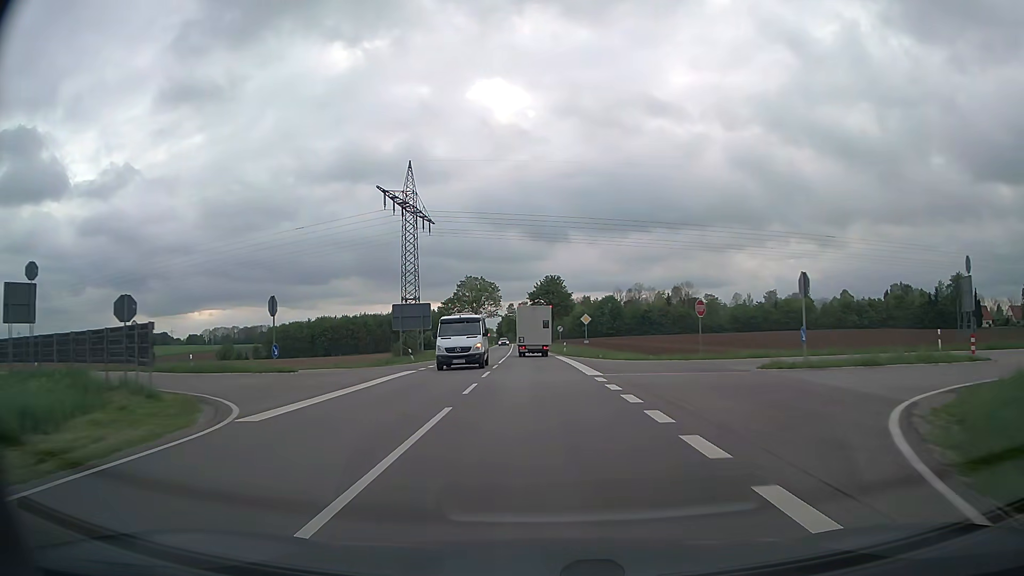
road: secondary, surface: asphalt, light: Day
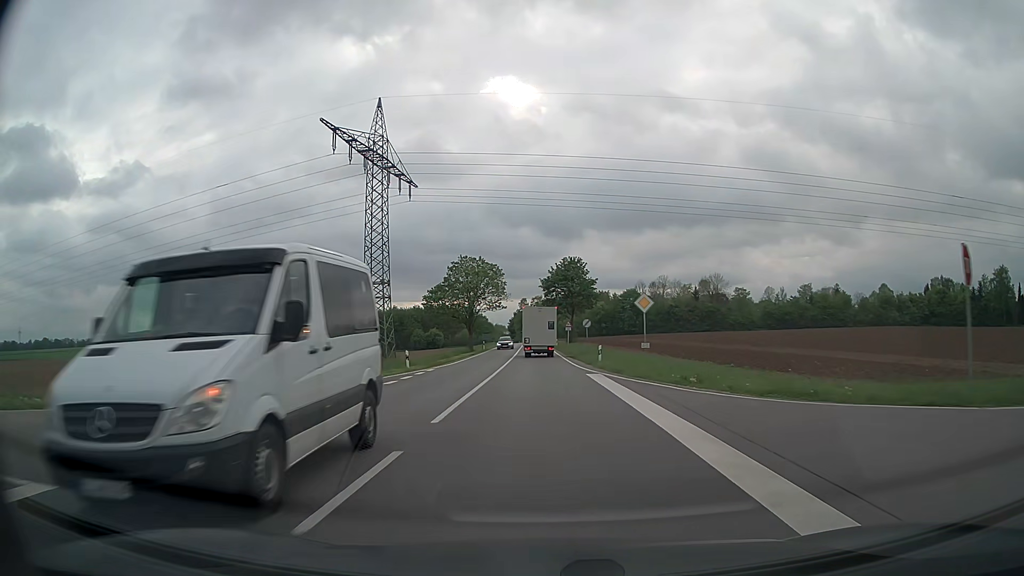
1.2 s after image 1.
(-0.3, +23.1) m; -1°
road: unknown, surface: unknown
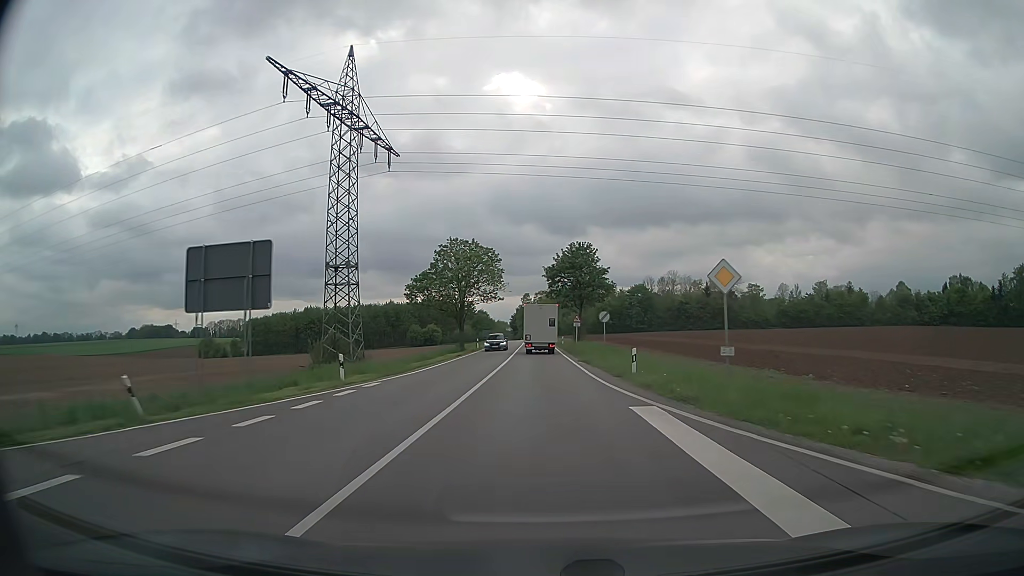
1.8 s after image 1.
(-0.1, +11.6) m; 0°
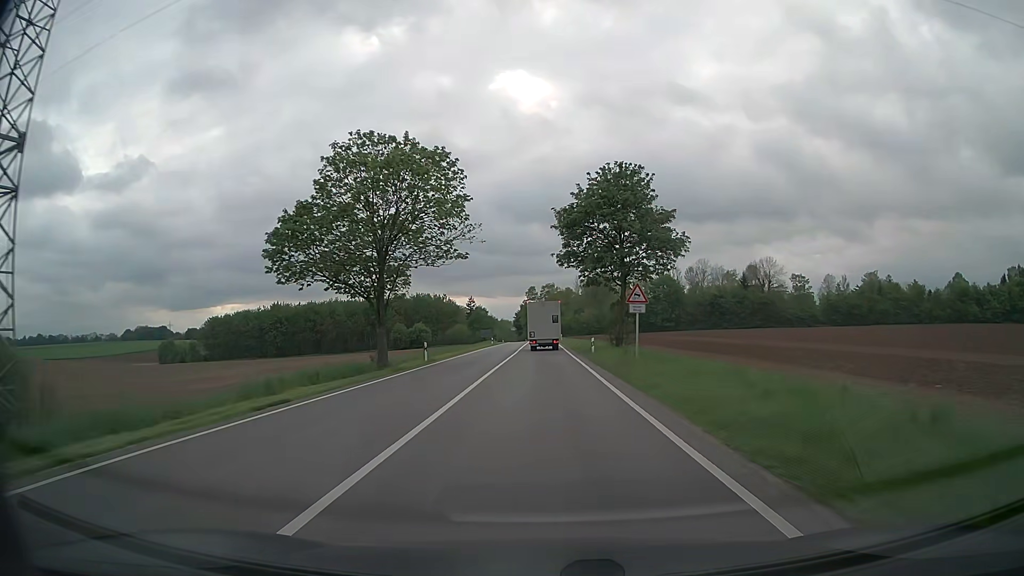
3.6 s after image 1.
(-0.2, +35.2) m; -1°
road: secondary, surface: asphalt
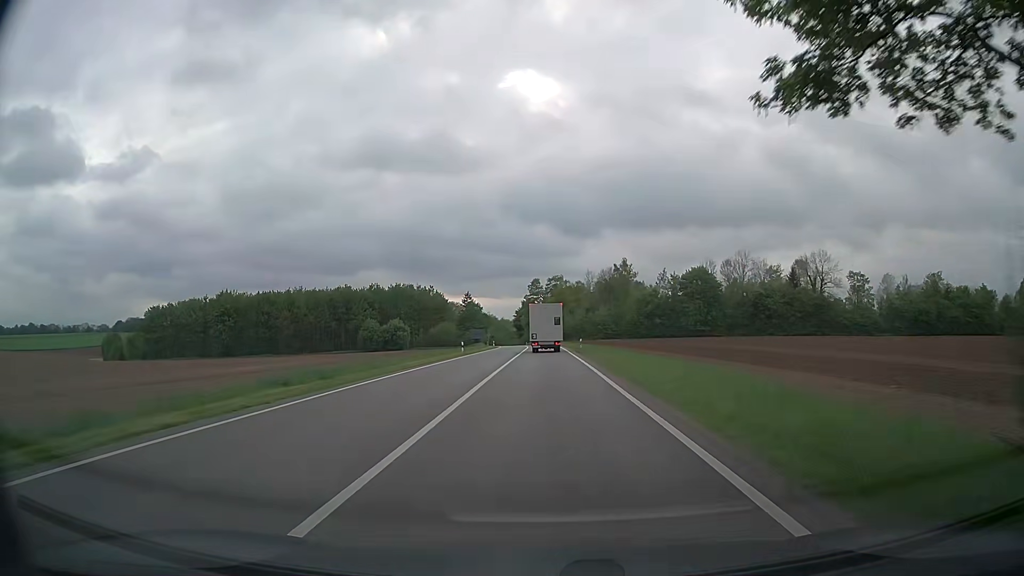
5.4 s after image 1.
(-0.2, +35.8) m; -1°
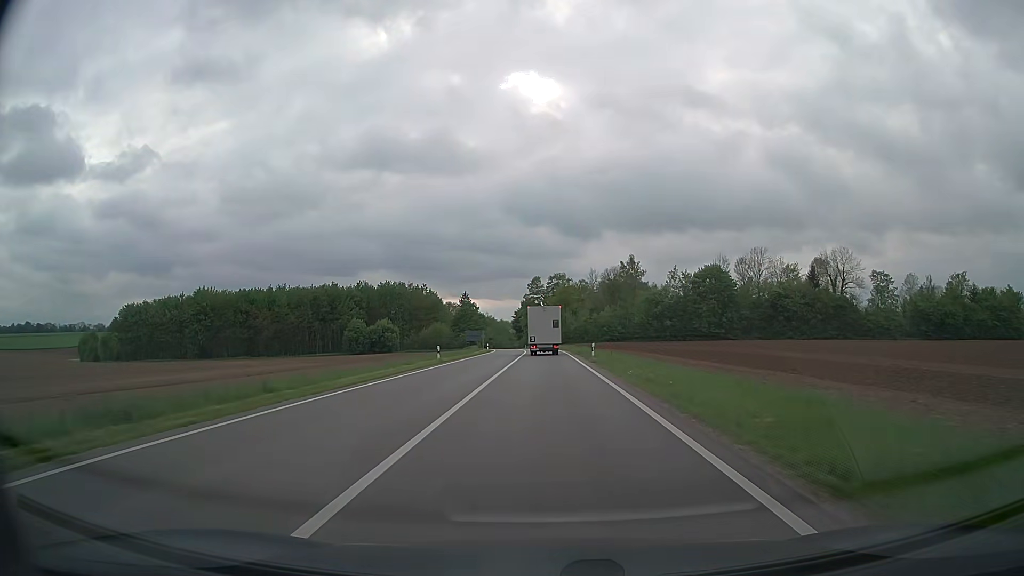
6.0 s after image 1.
(0.0, +12.0) m; 0°
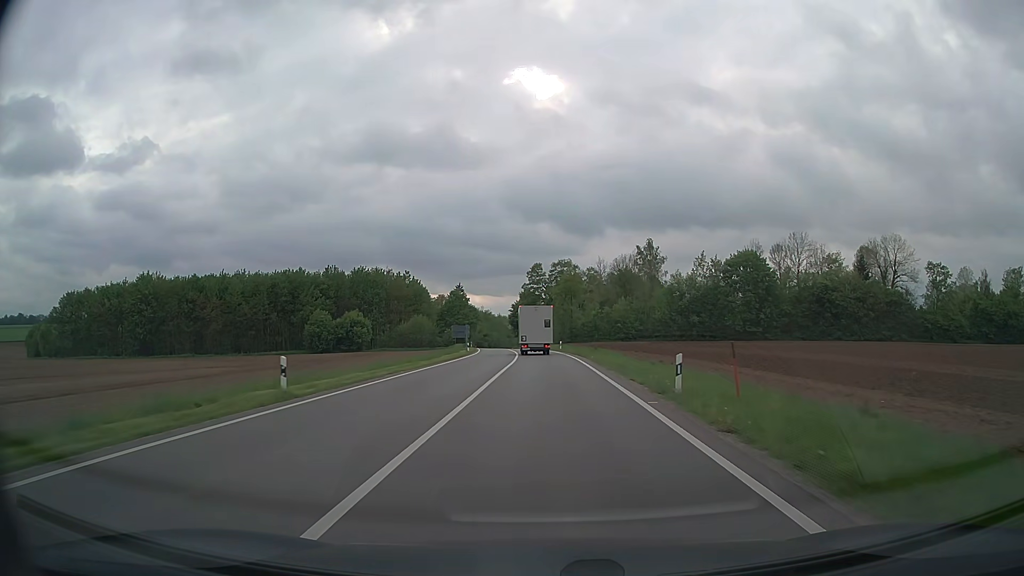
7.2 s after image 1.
(+0.1, +24.0) m; 0°
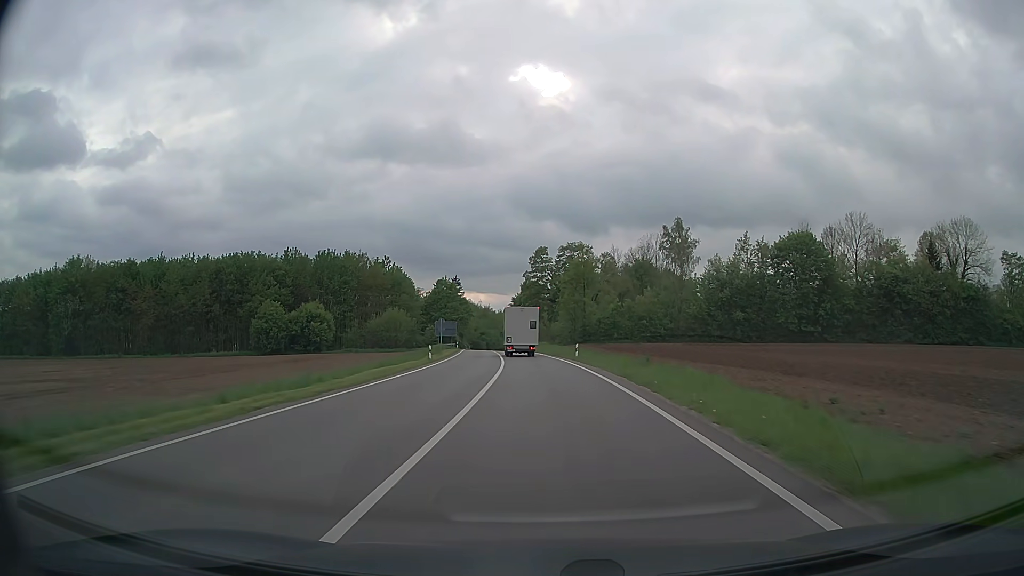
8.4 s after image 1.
(0.0, +24.0) m; 0°
(0, +10) (0, +20) (-1, +30) (-1, +40) (-2, +50) (-2, +60) (-3, +70) (-4, +80) (-5, +90) (-6, +100) m
